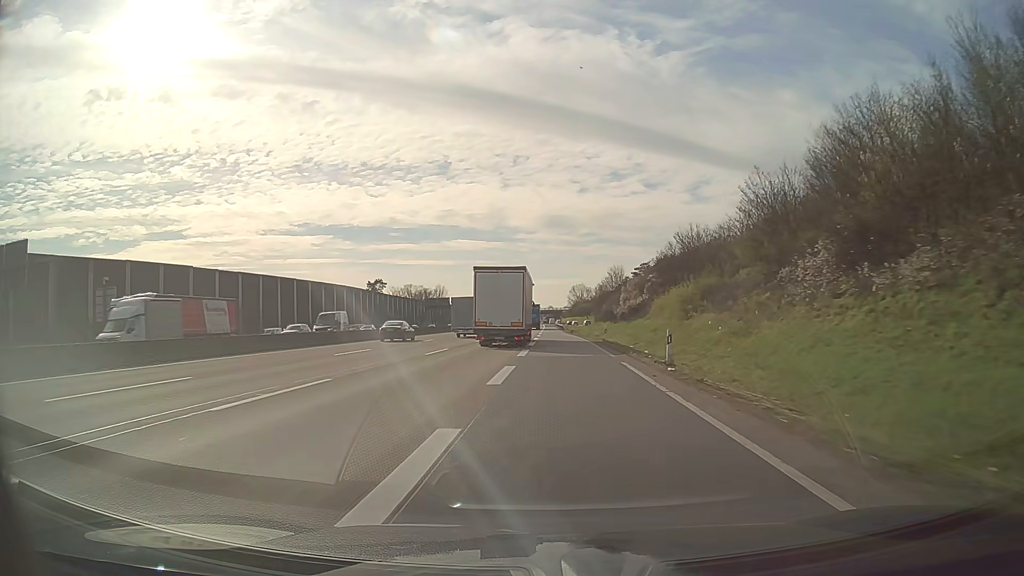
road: motorway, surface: asphalt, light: Day
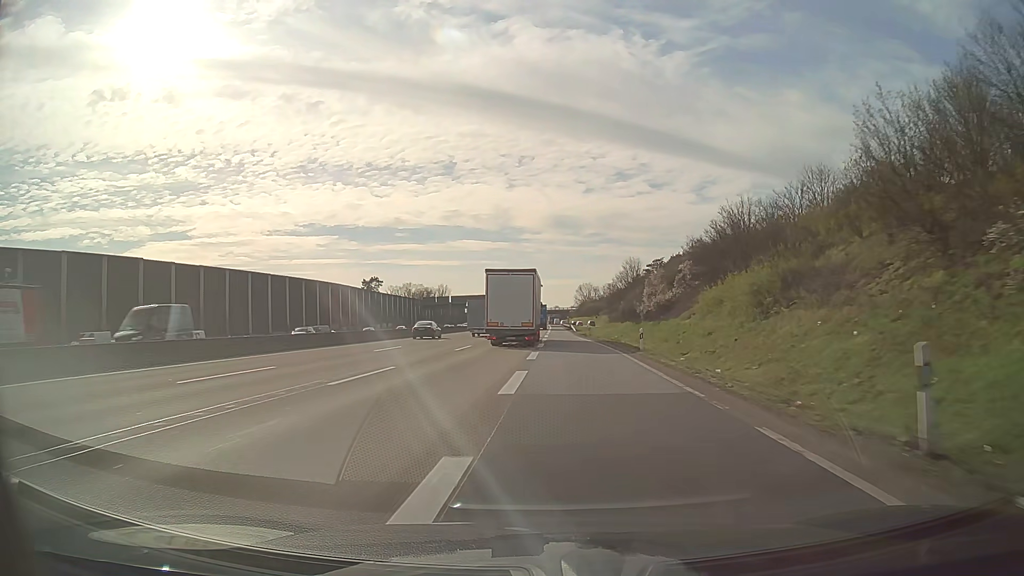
(-0.1, +13.5) m; 0°
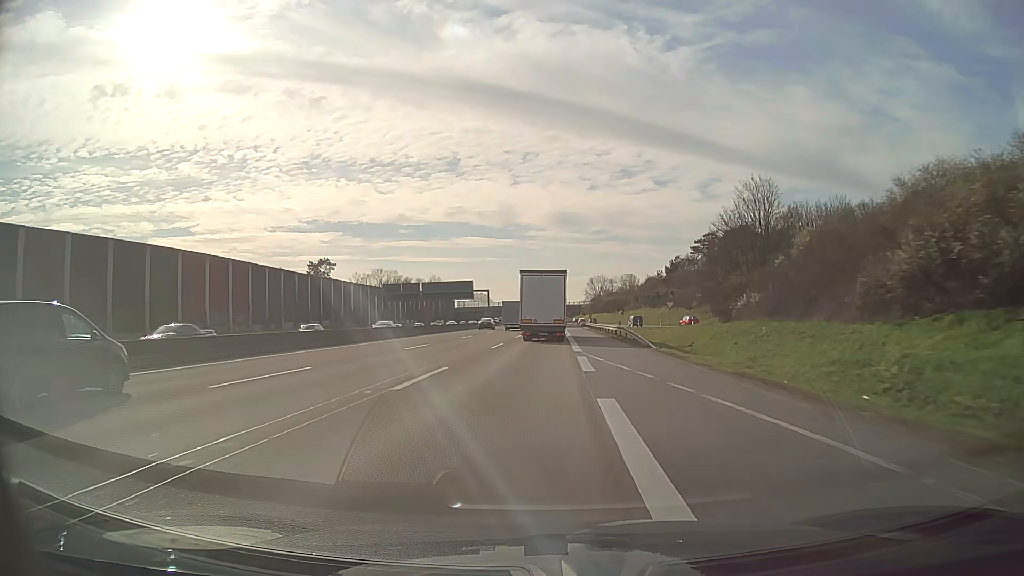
(-0.7, +55.8) m; -1°
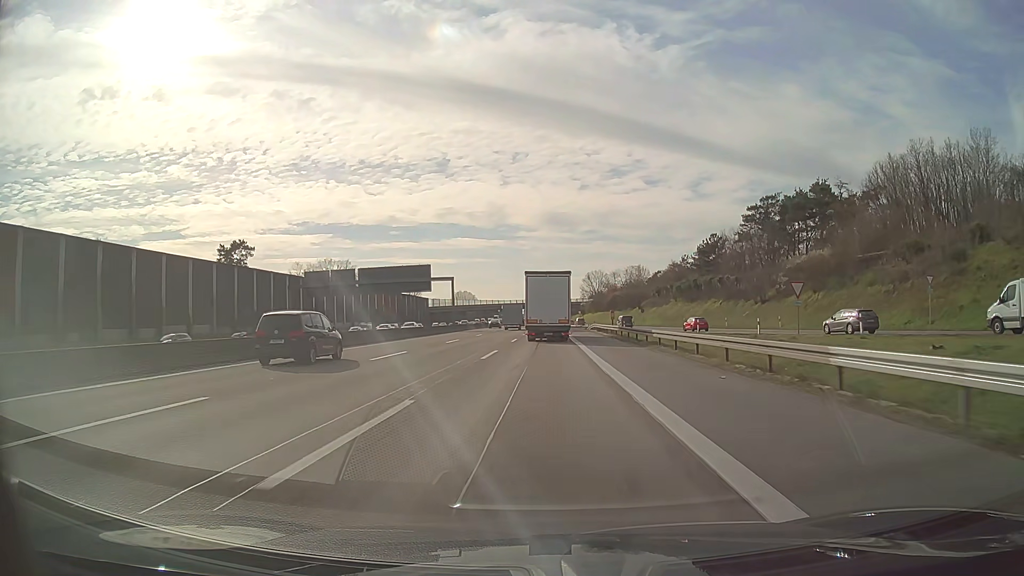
(+0.4, +43.2) m; +1°
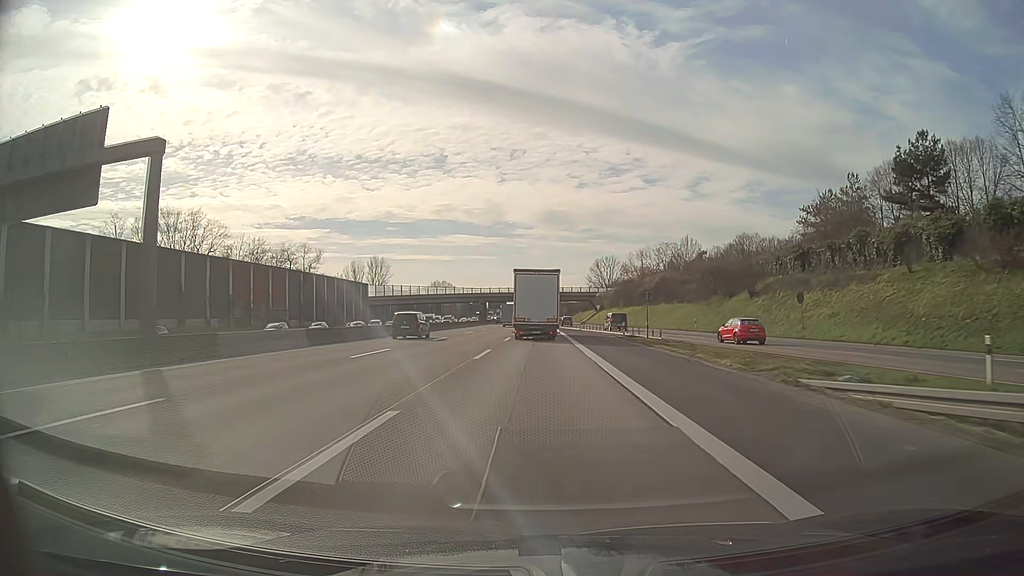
(+0.5, +73.5) m; 0°
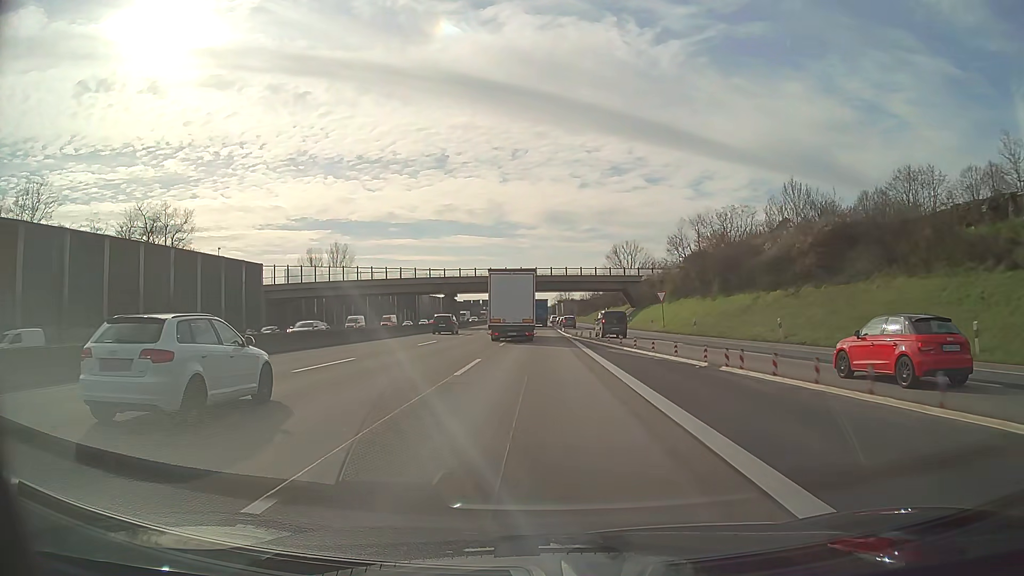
(-0.3, +59.4) m; 0°
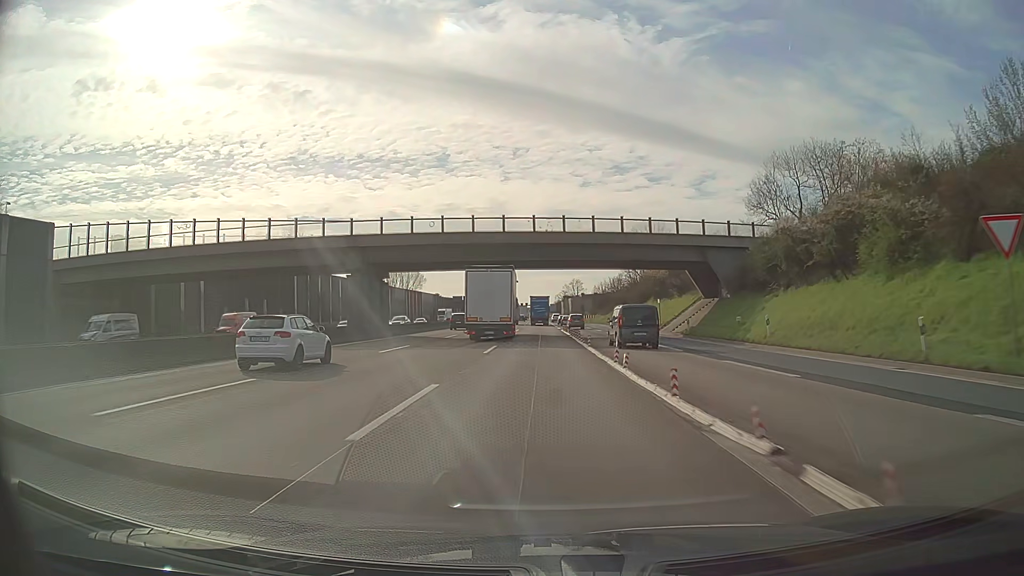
(-0.1, +44.9) m; 0°
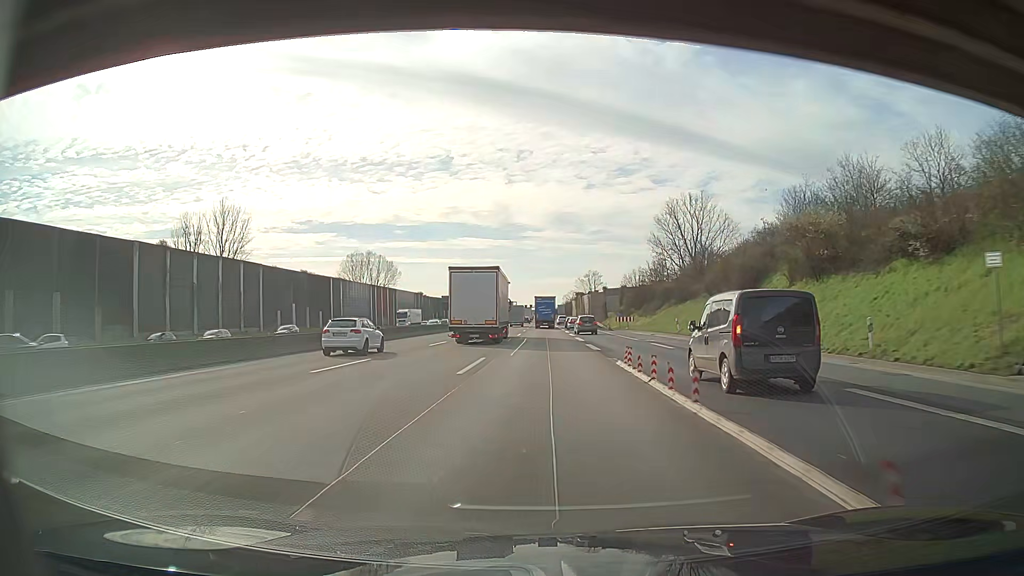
(-0.3, +45.1) m; 0°
(0, +10) (0, +20) (0, +30) (0, +40) (-1, +50) (-1, +60) (-1, +70) (-1, +80) (-2, +90) (-2, +100) m
